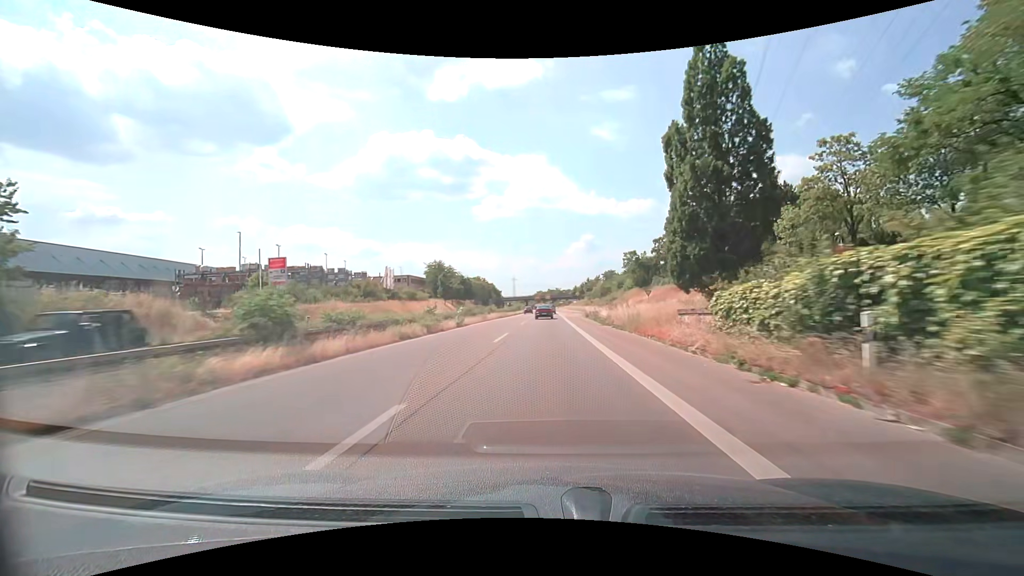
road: trunk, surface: asphalt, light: Day
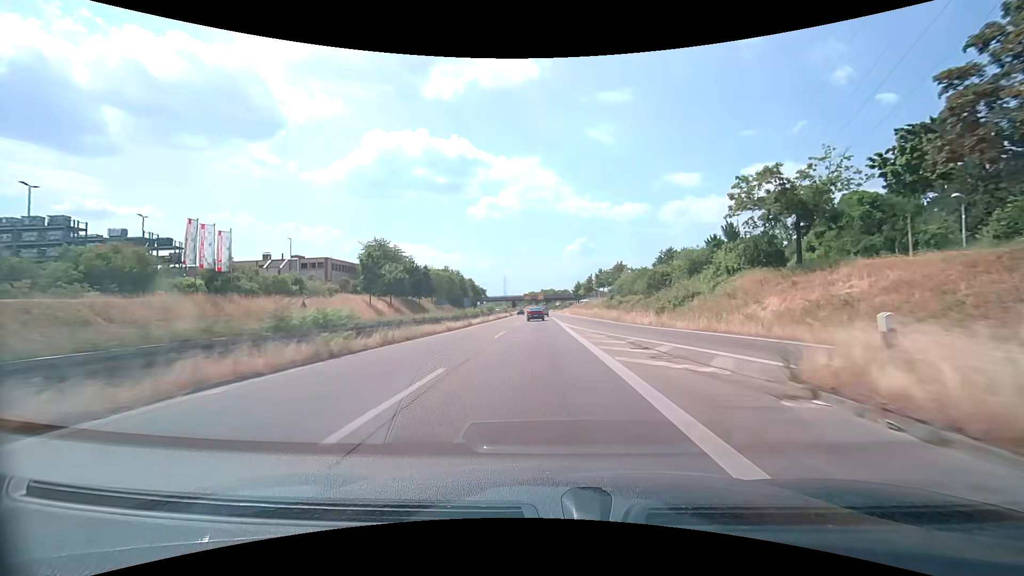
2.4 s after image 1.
(+0.2, +49.9) m; 0°
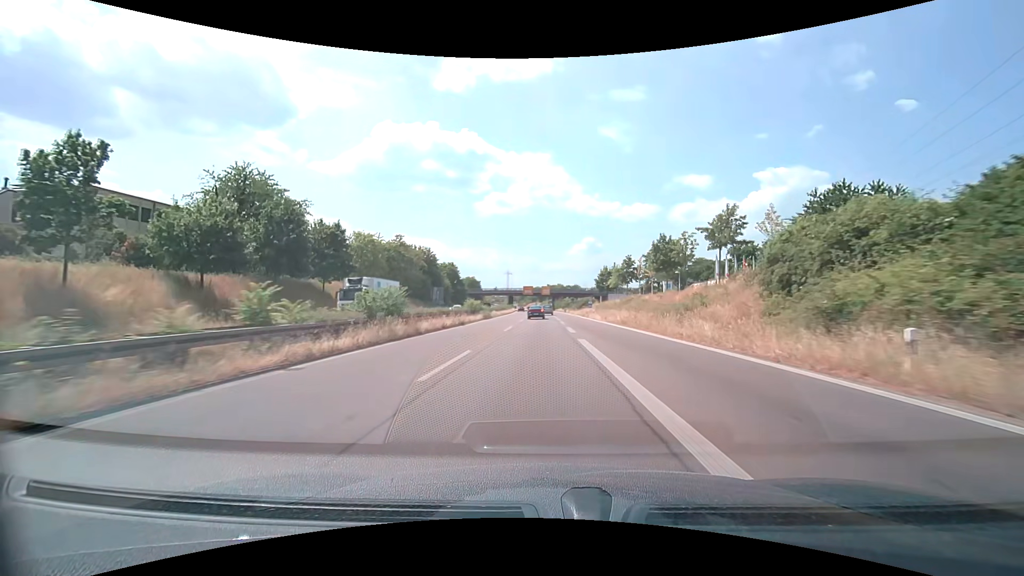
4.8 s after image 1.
(-0.1, +49.9) m; -1°
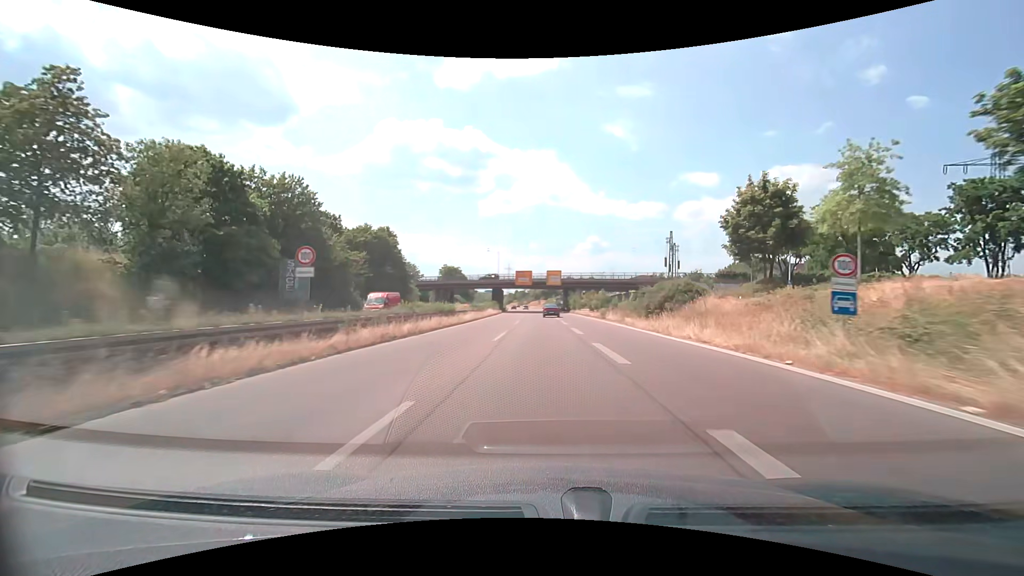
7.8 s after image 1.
(-0.2, +62.4) m; -1°
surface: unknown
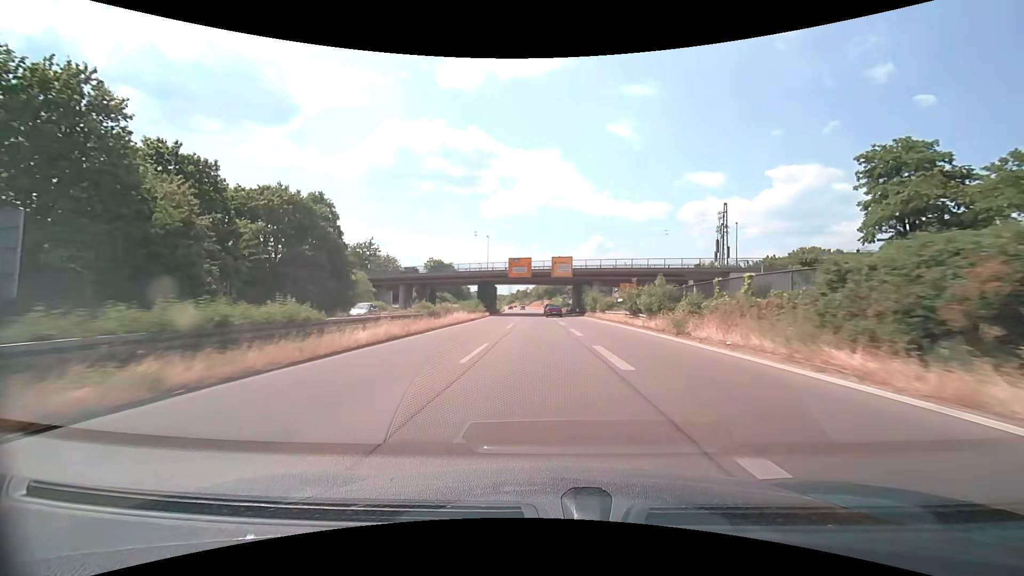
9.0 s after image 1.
(0.0, +25.0) m; 0°
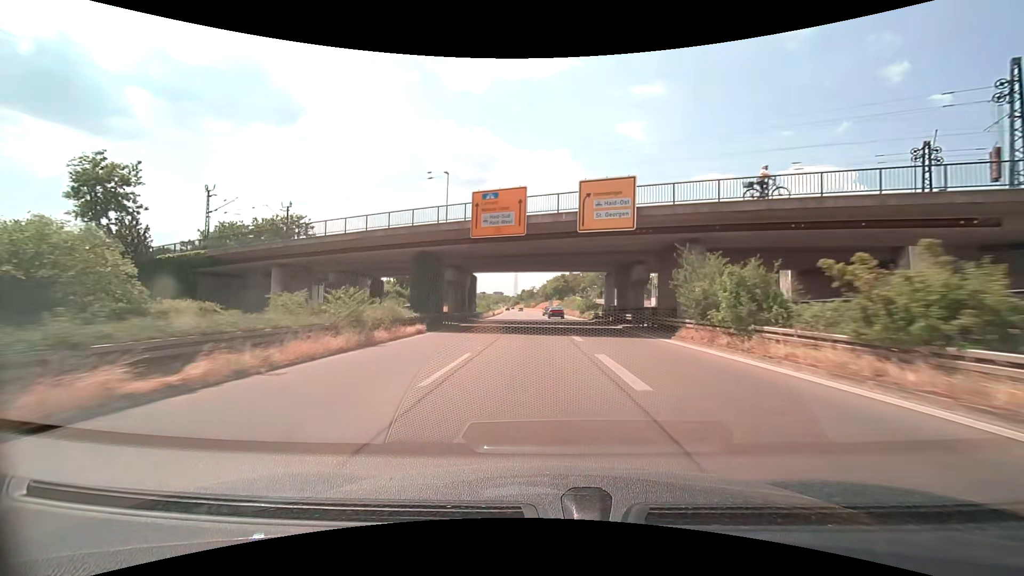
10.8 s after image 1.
(-0.3, +38.5) m; -1°
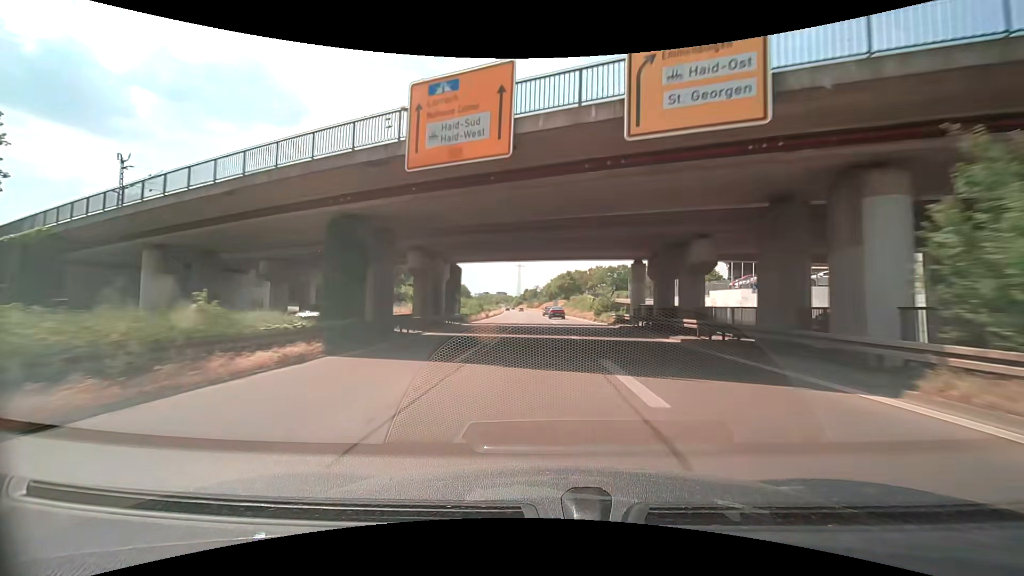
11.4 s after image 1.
(0.0, +13.4) m; 0°
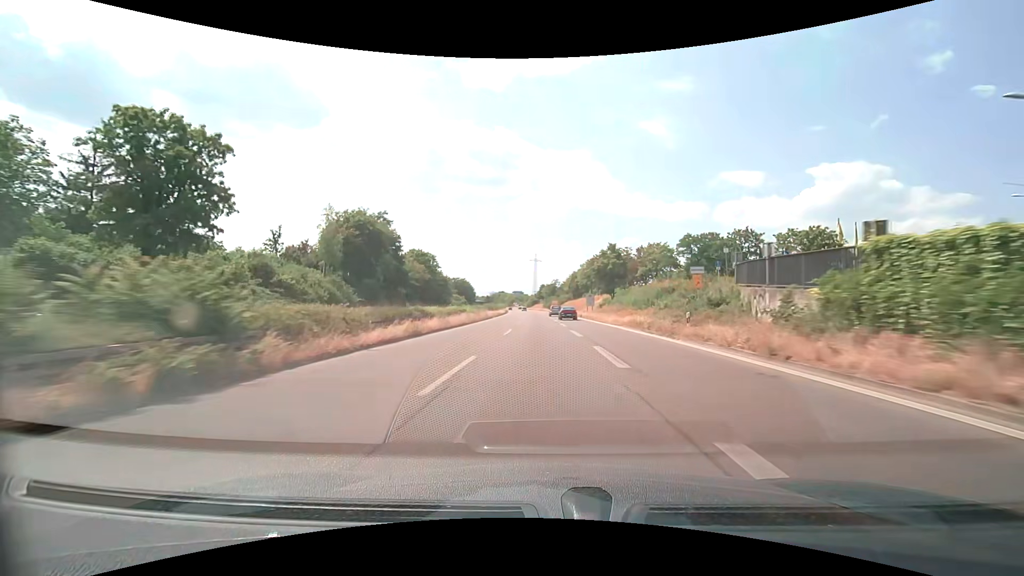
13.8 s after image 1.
(-1.0, +56.1) m; -2°
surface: asphalt
(0, +10) (0, +20) (0, +30) (0, +40) (-1, +50) (-1, +60) (-1, +70) (-2, +80) (-2, +90) (-2, +100) m
